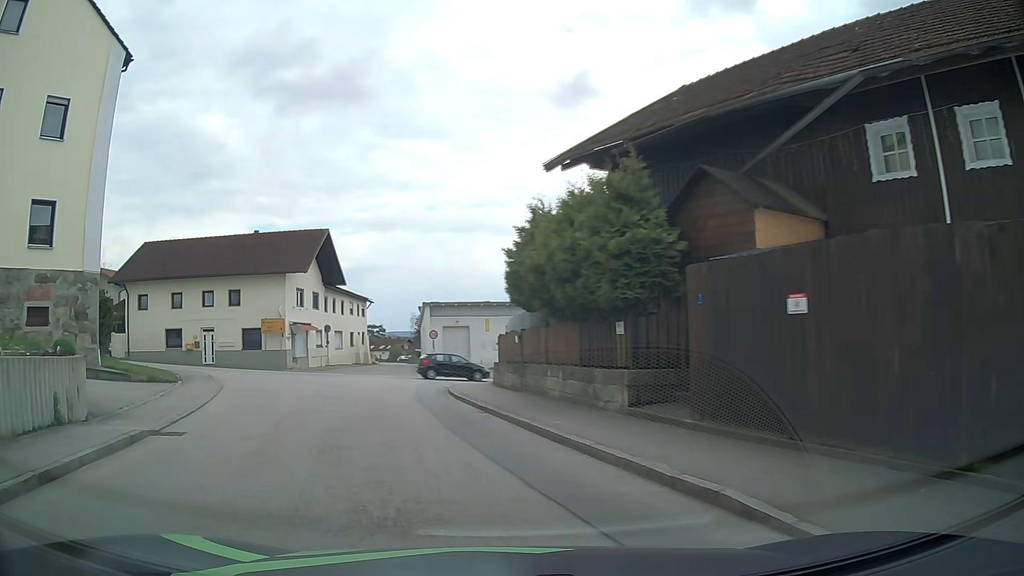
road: tertiary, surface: asphalt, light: Day
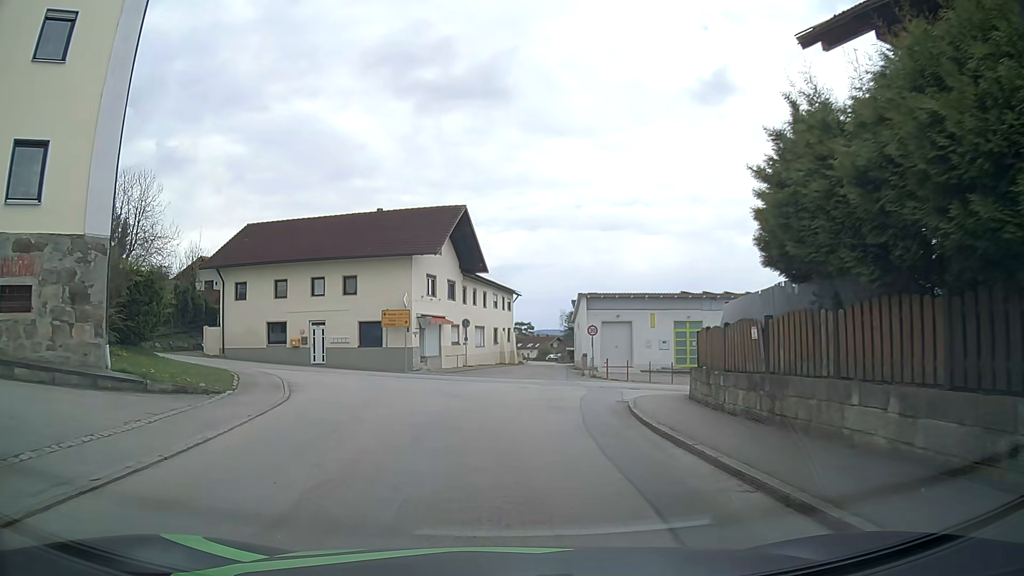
(-1.1, +7.5) m; -12°
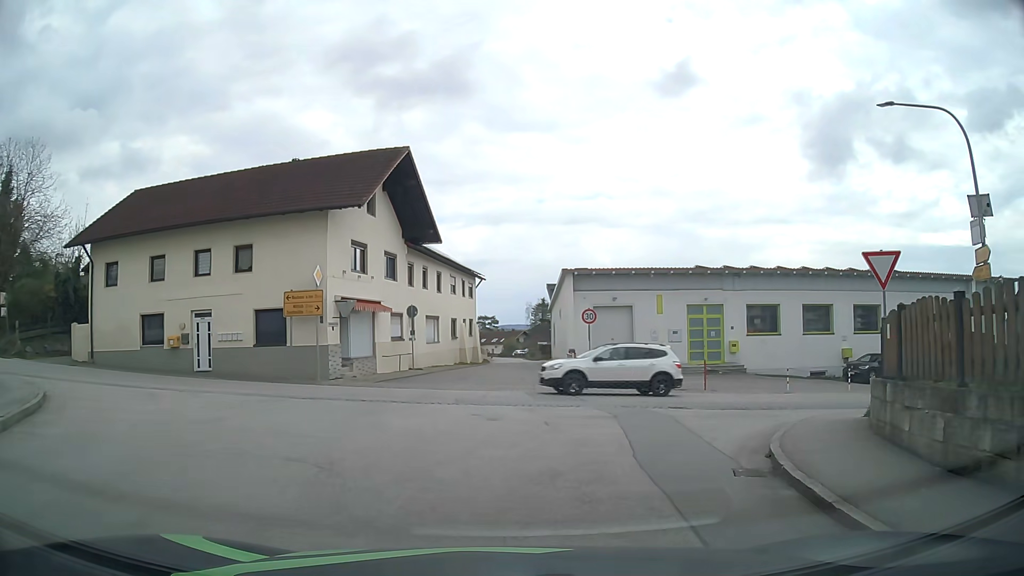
(-0.1, +11.4) m; +2°
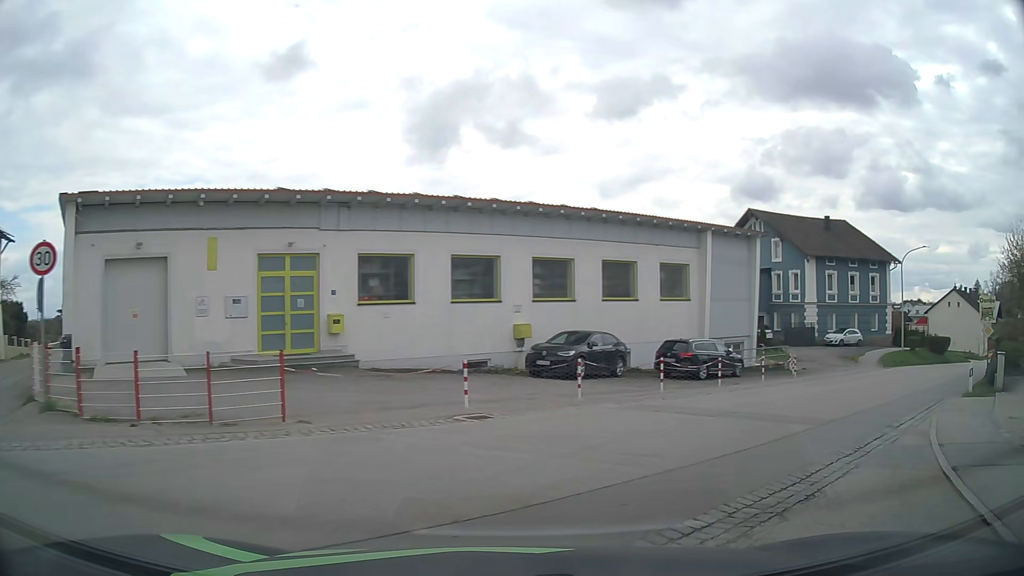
(+3.4, +14.3) m; +35°
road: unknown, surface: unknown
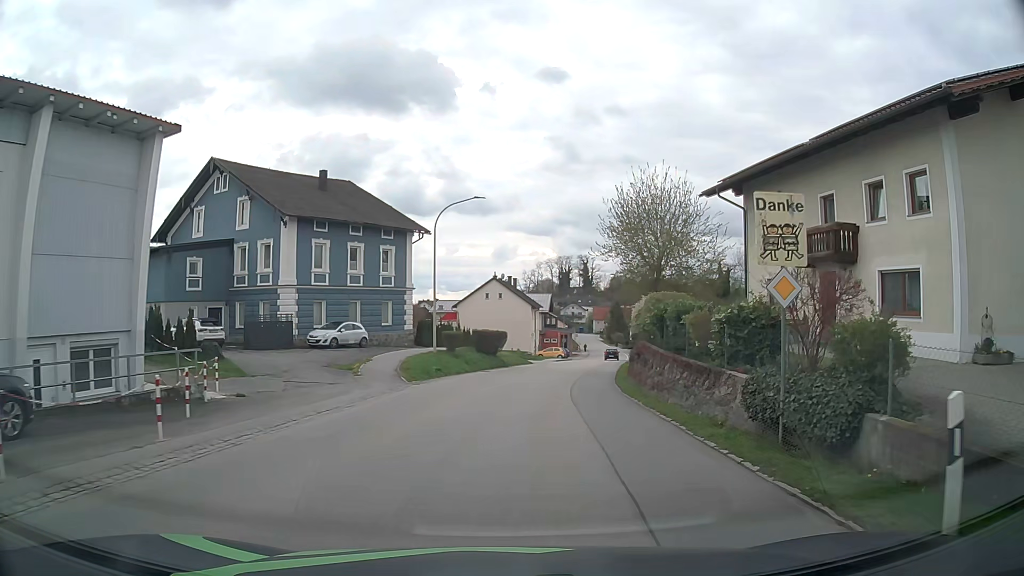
(+8.6, +16.8) m; +42°
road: secondary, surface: asphalt
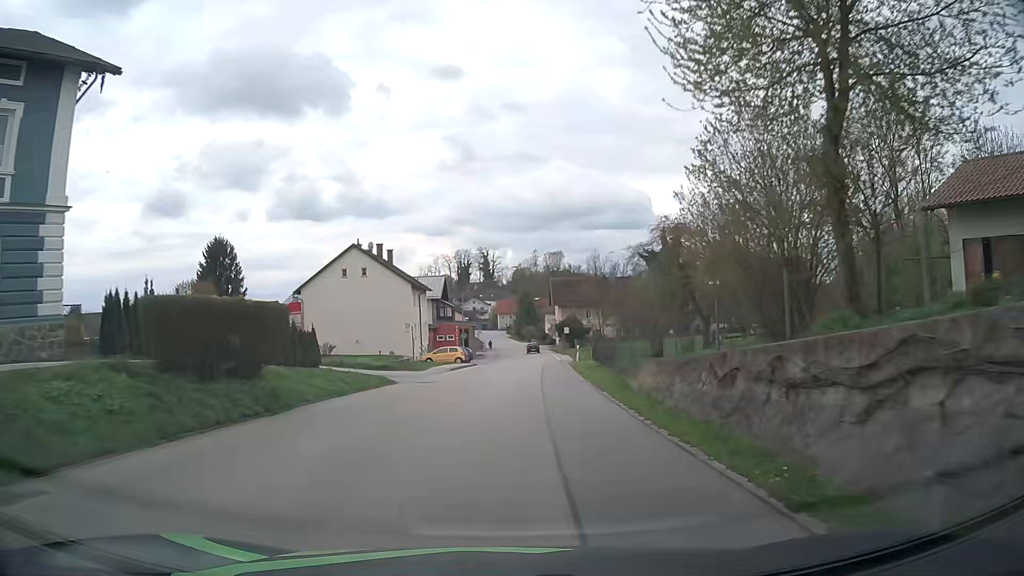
(+2.5, +30.5) m; +9°
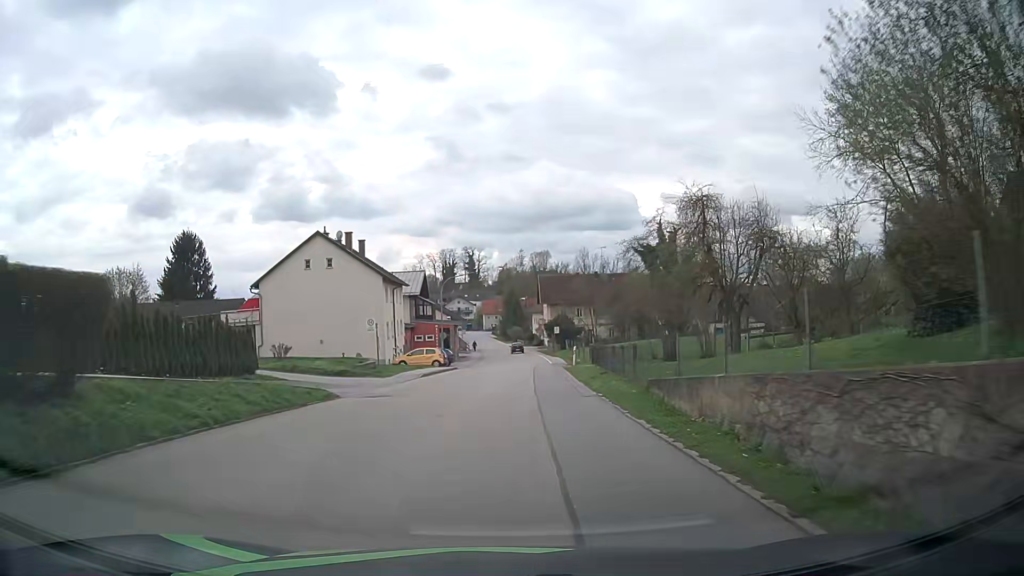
(0.0, +7.0) m; +1°
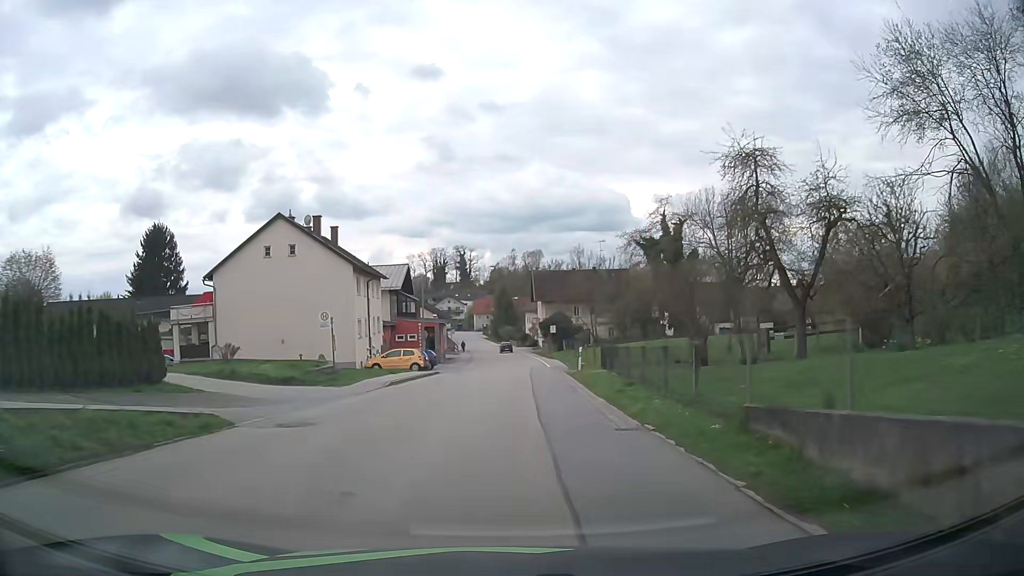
(0.0, +7.3) m; 0°
(0, +10) (0, +20) (+1, +30) (+1, +40) (+1, +50) (+1, +60) (+1, +70) (+1, +80) (0, +90) (0, +100) m
